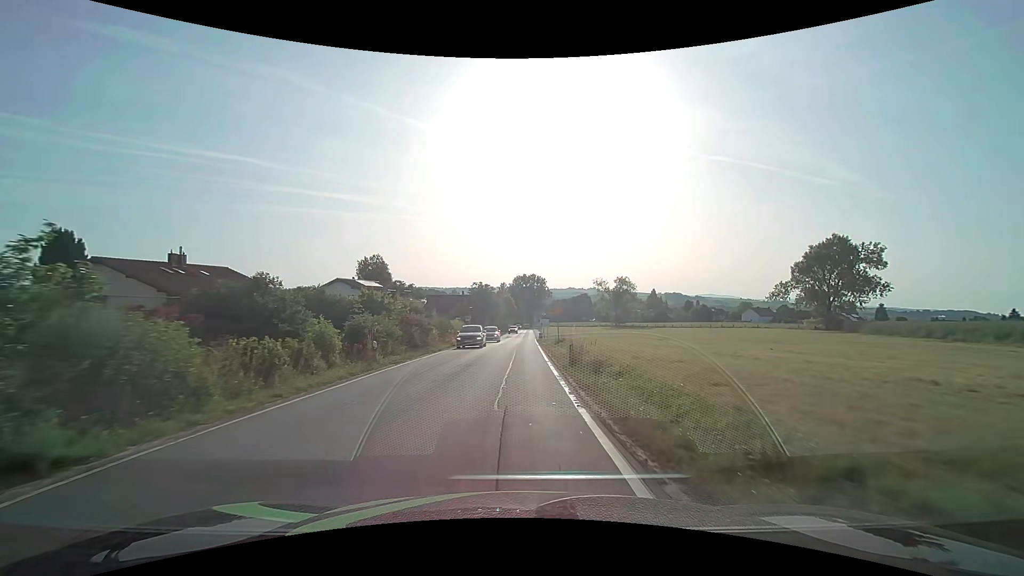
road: secondary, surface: asphalt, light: Day
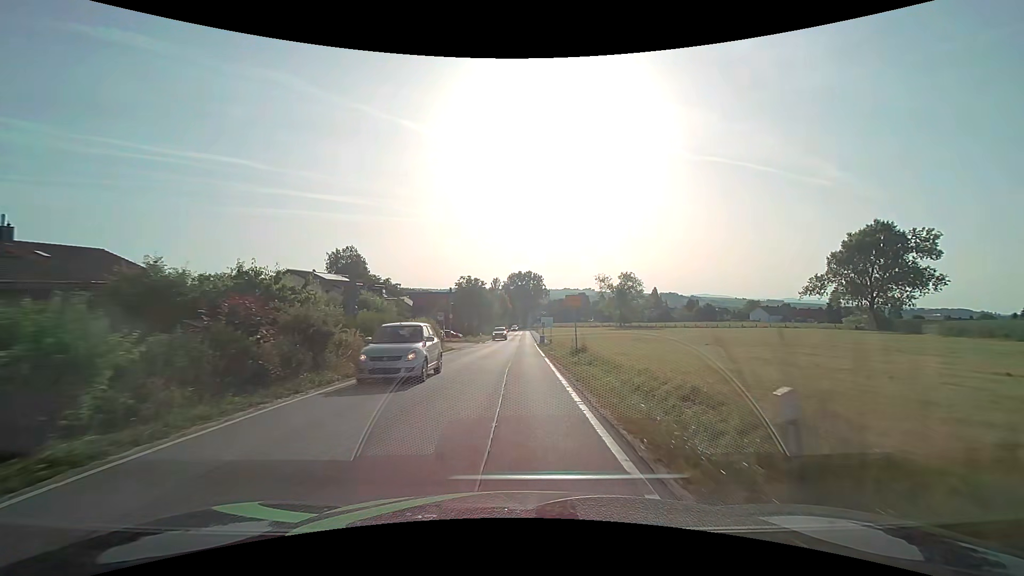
(+0.1, +15.3) m; +1°
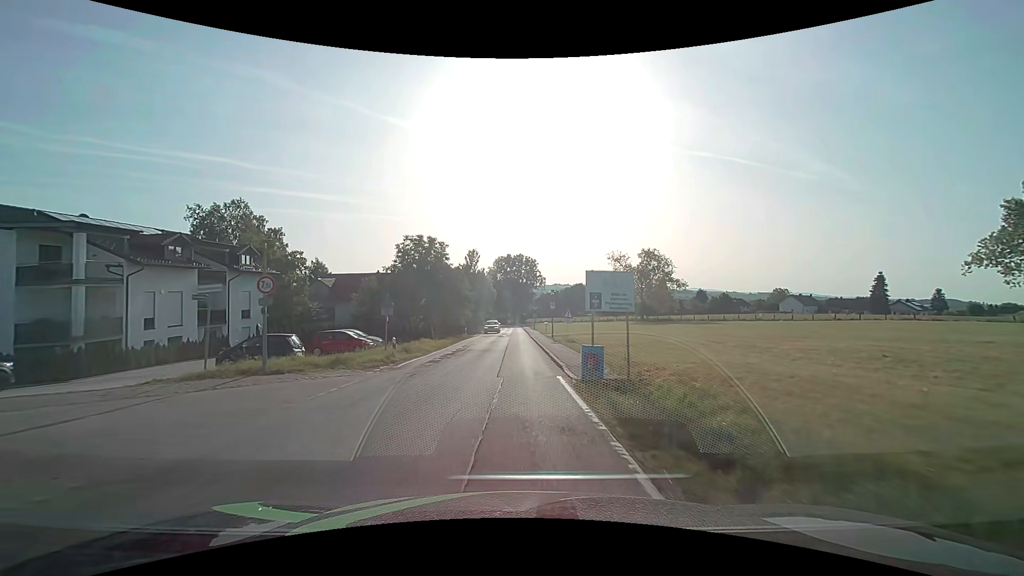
(+0.5, +38.4) m; +1°
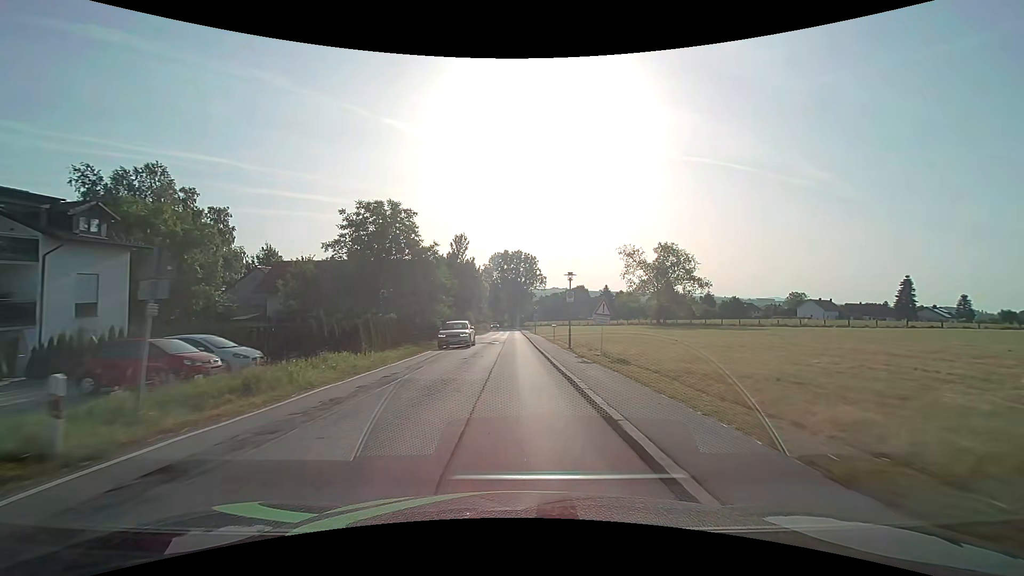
(0.0, +15.4) m; 0°
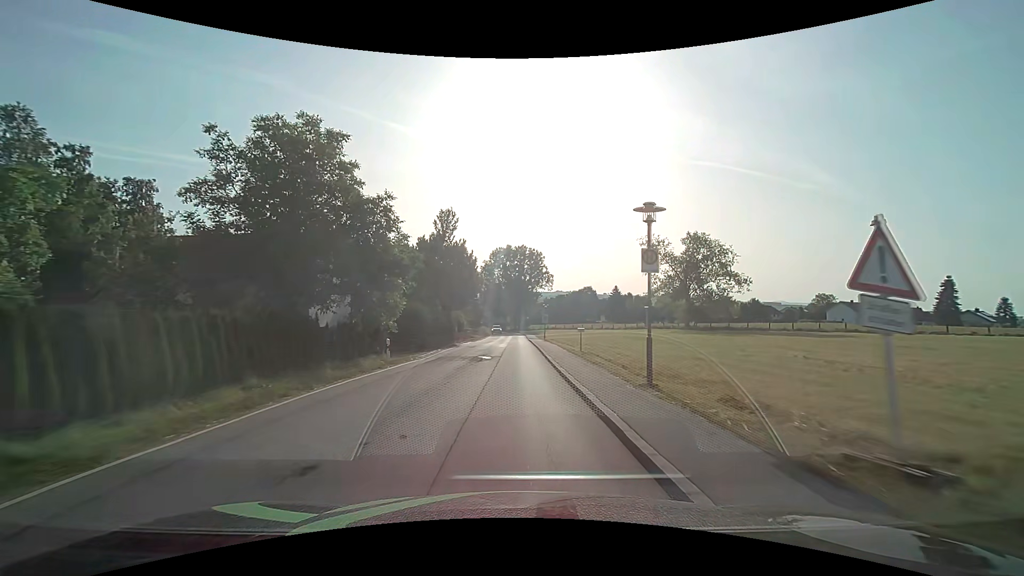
(0.0, +15.3) m; 0°
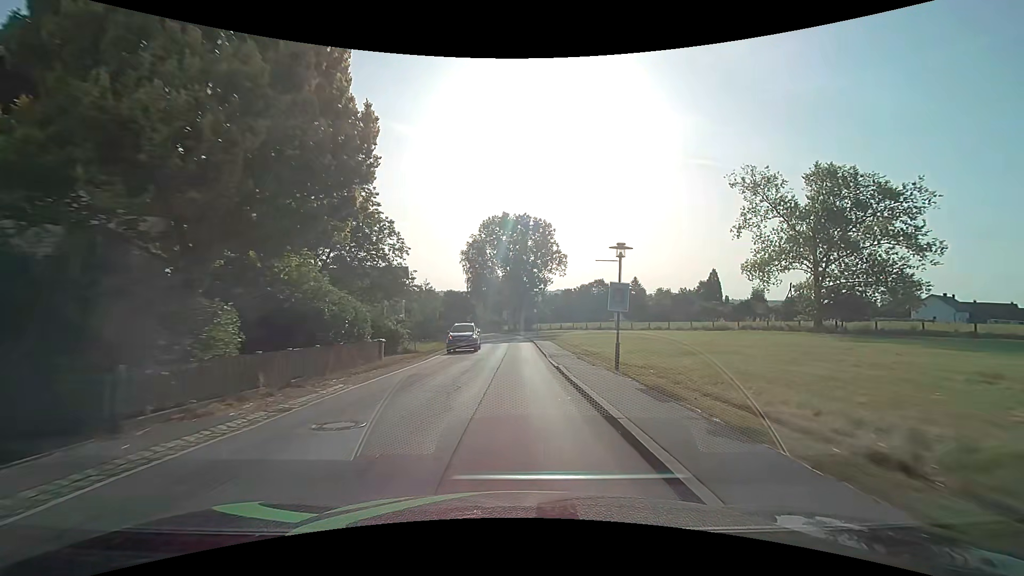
(-0.1, +38.0) m; -1°
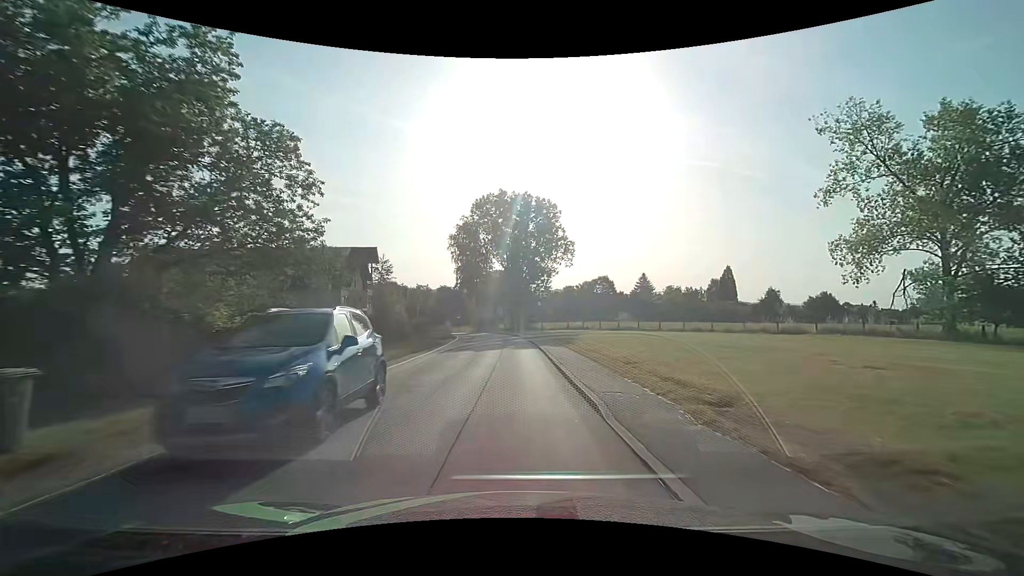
(+0.2, +15.3) m; +1°
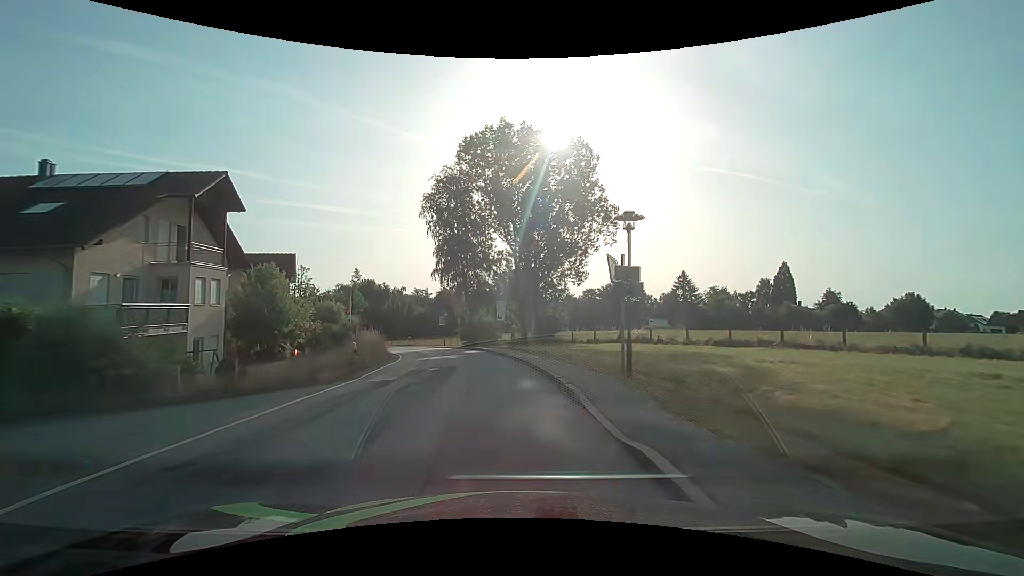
(-0.2, +30.6) m; -1°
(0, +10) (-1, +20) (-3, +30) (-5, +40) (-8, +49) (-11, +58) (-16, +67) (-21, +76) (-27, +84) (-34, +91) m
